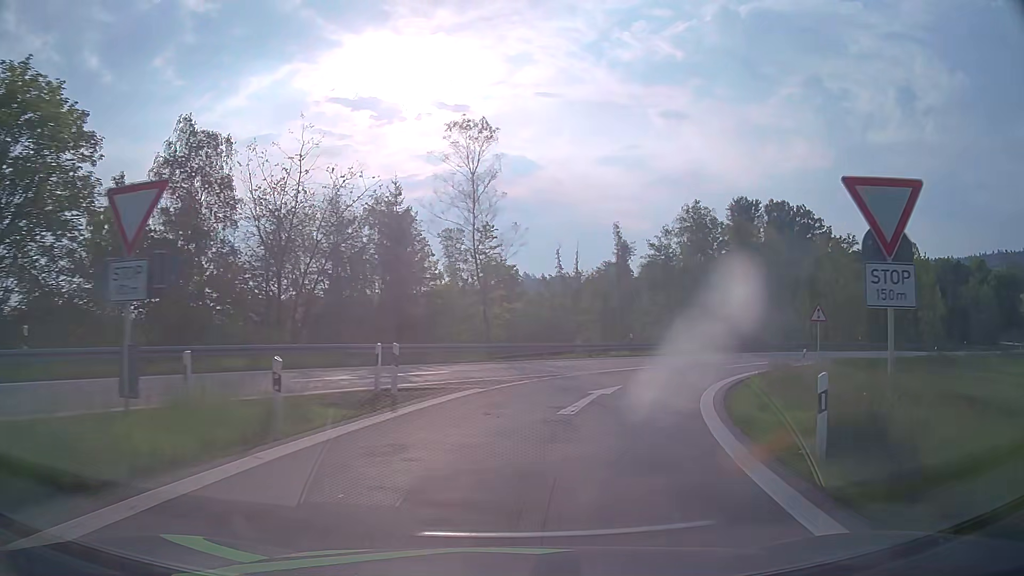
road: motorway_link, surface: asphalt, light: Day
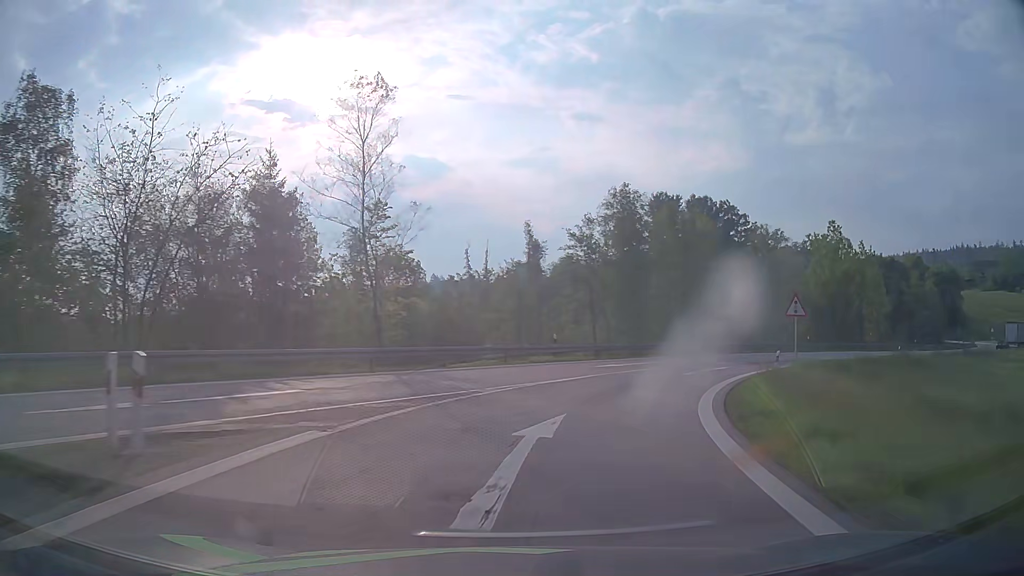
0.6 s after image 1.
(+0.5, +7.3) m; +8°
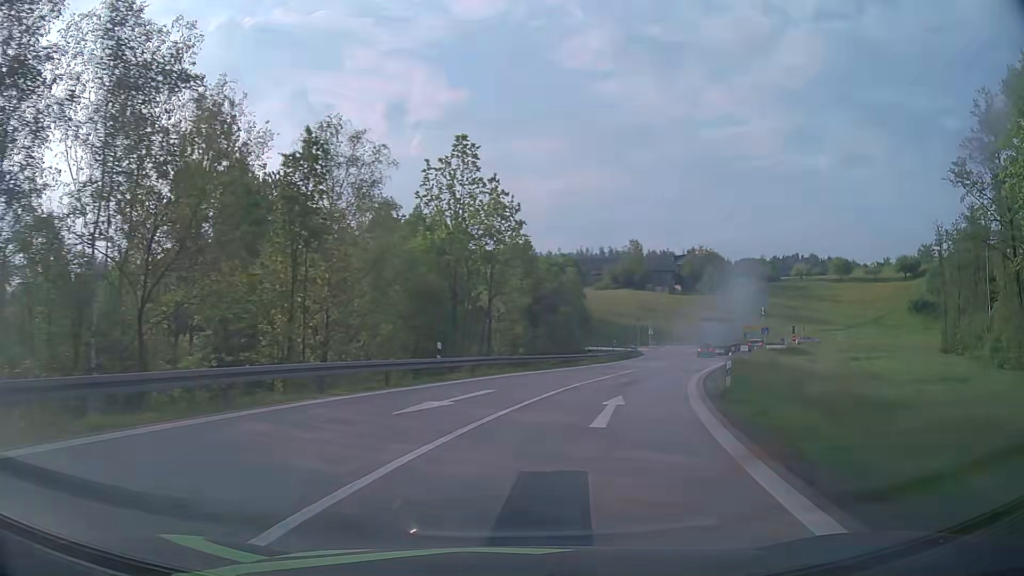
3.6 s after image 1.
(+11.8, +33.7) m; +39°
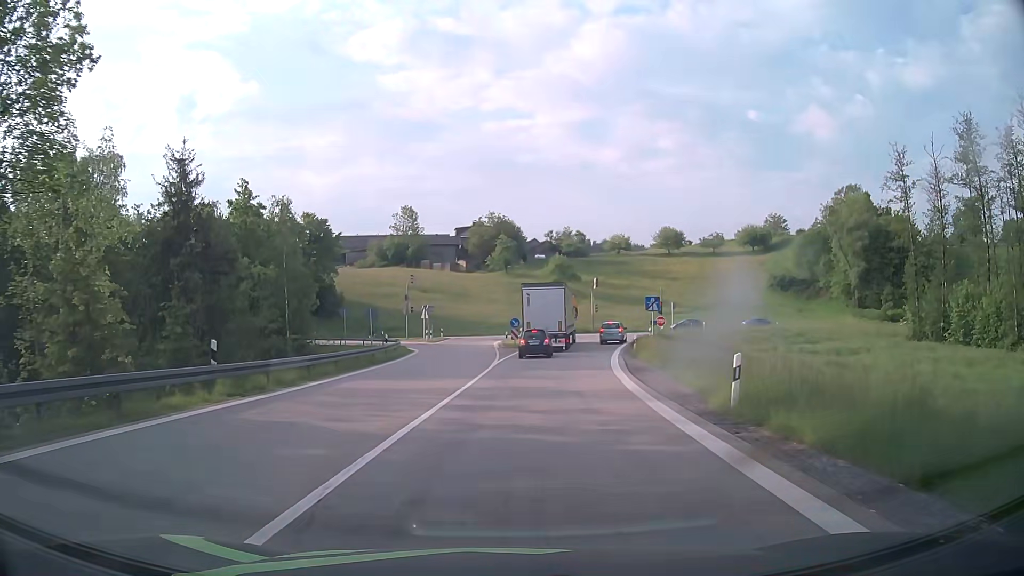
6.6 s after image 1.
(+7.8, +34.9) m; +19°
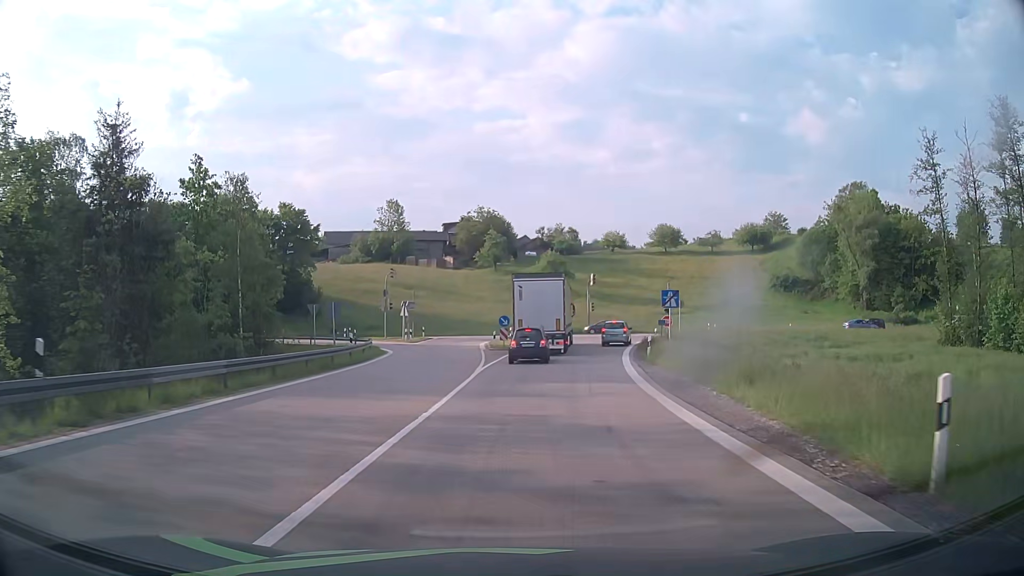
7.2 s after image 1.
(+0.1, +6.2) m; +1°
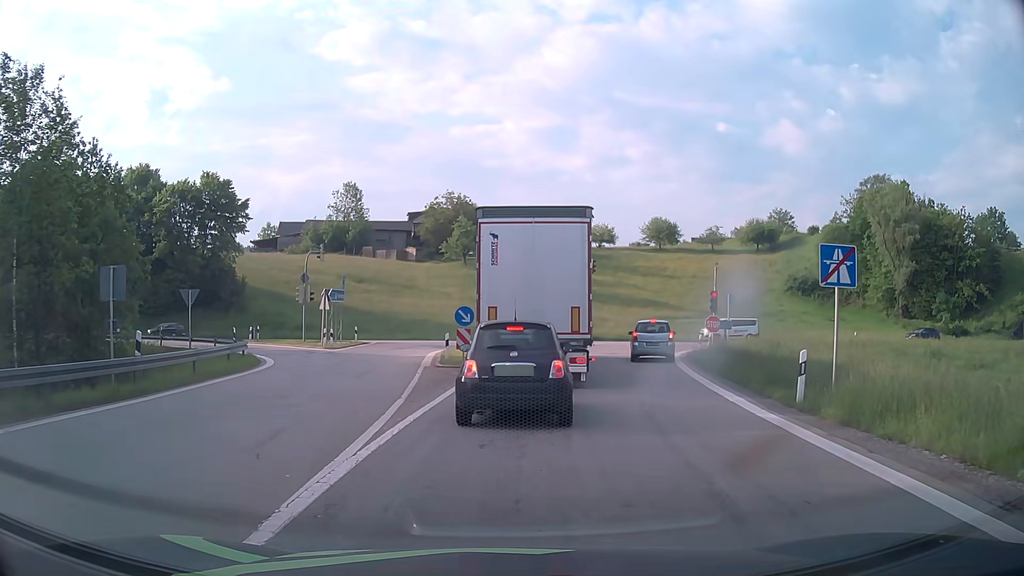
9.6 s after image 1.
(+0.4, +17.4) m; +3°
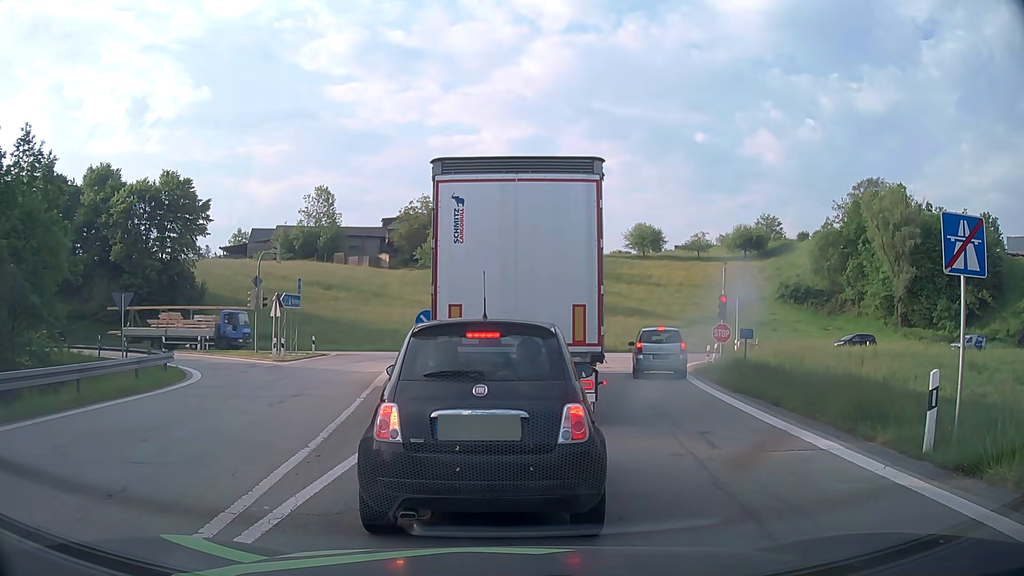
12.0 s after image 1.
(0.0, +4.6) m; 0°
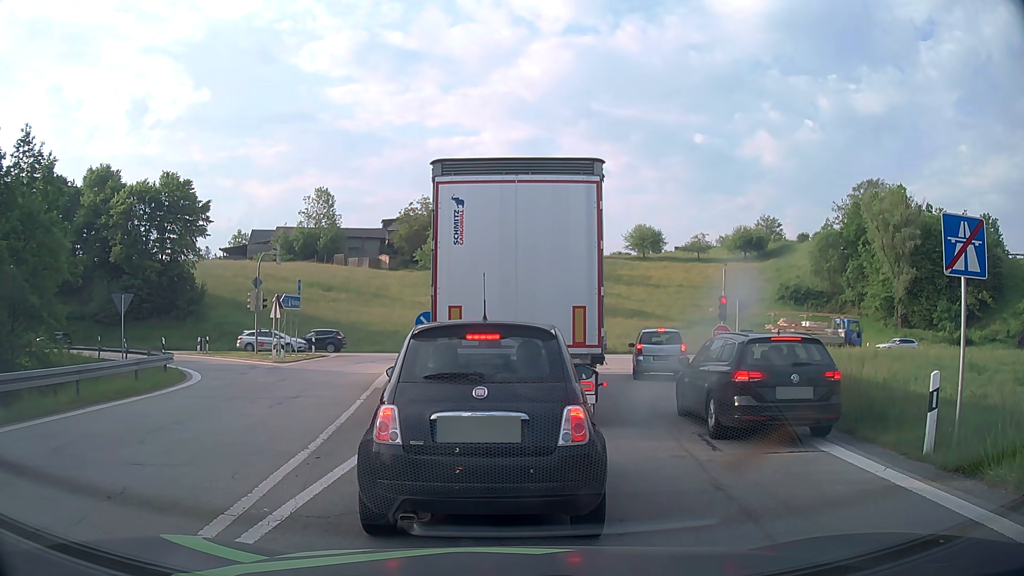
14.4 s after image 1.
(0.0, +0.1) m; 0°
(0, +10) (+1, +20) (+2, +30) (0, +40) (-6, +47) (-15, +50) (-25, +51) (-35, +51) (-45, +52) (-55, +53) m
